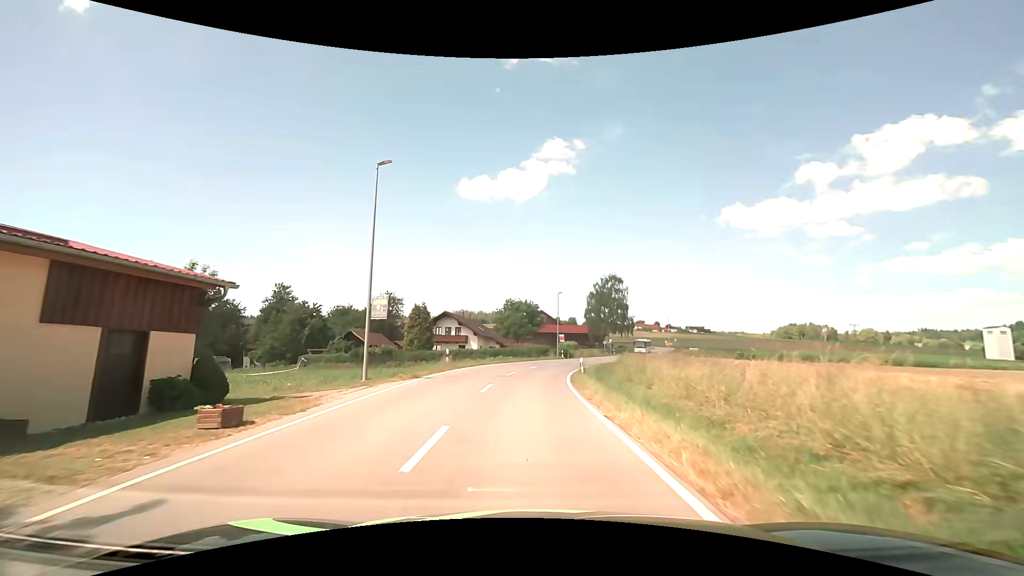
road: secondary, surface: asphalt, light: Day
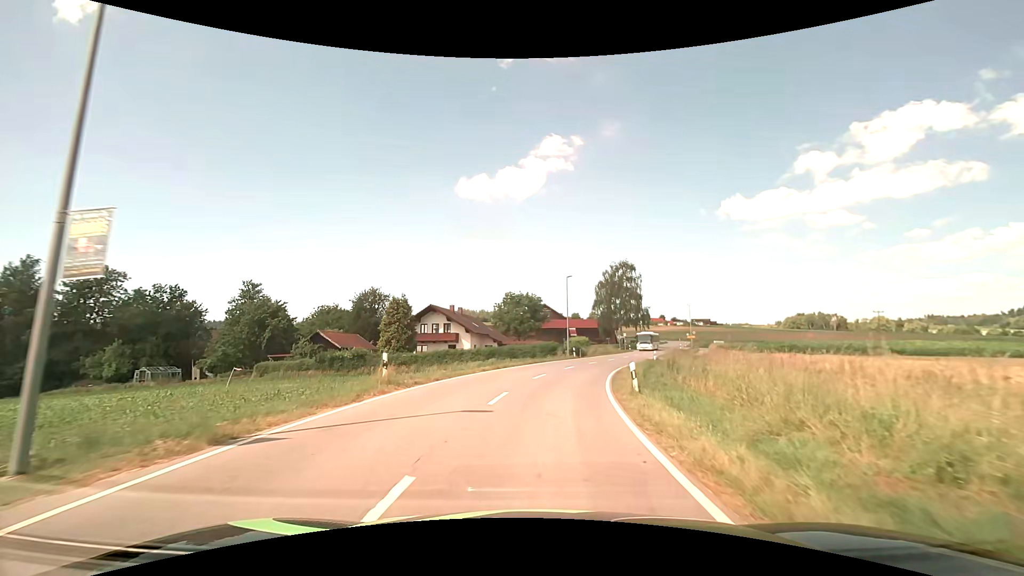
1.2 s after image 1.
(-0.1, +12.3) m; 0°
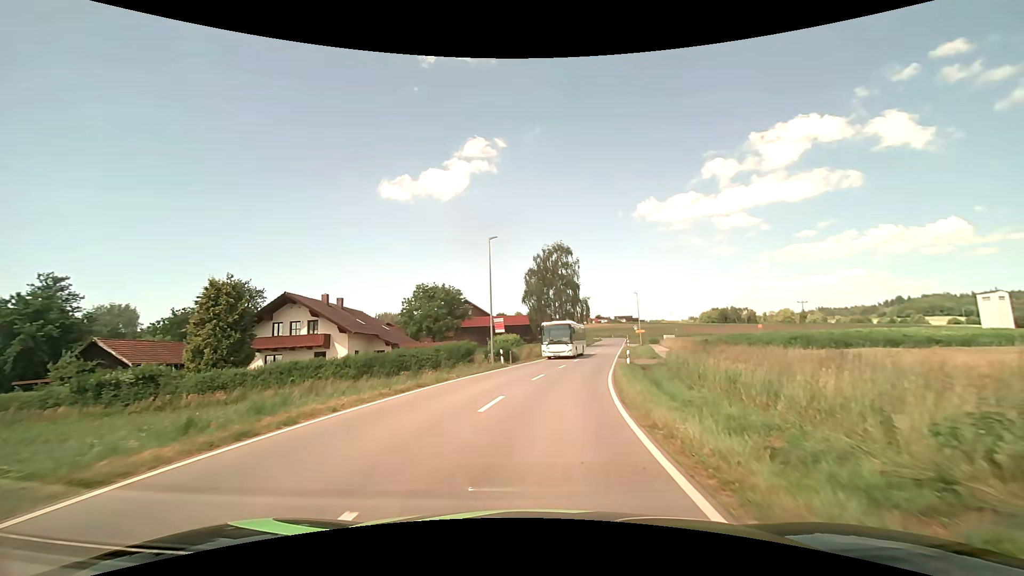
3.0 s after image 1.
(+1.1, +19.0) m; +8°
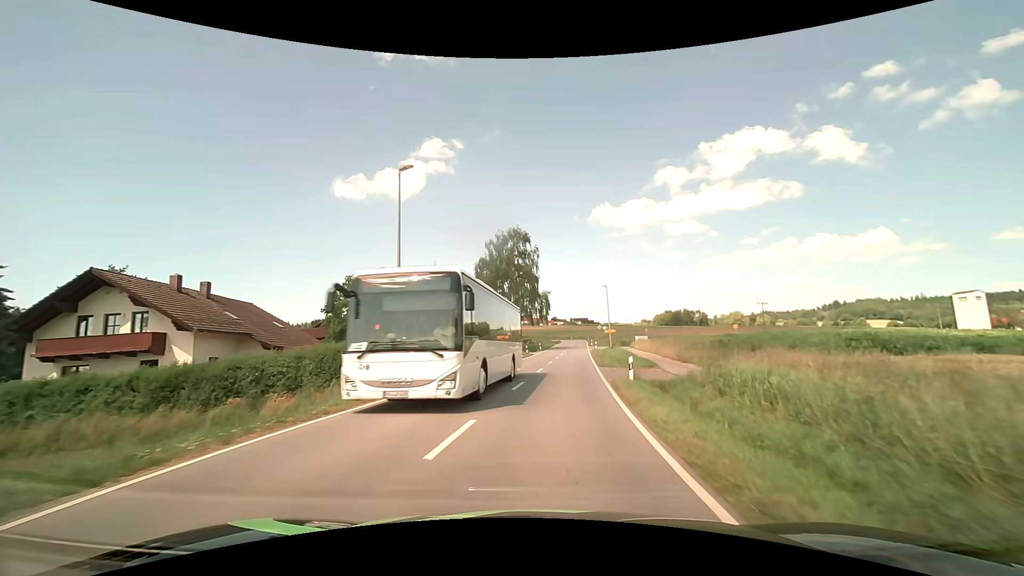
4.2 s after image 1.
(+0.6, +13.0) m; +5°
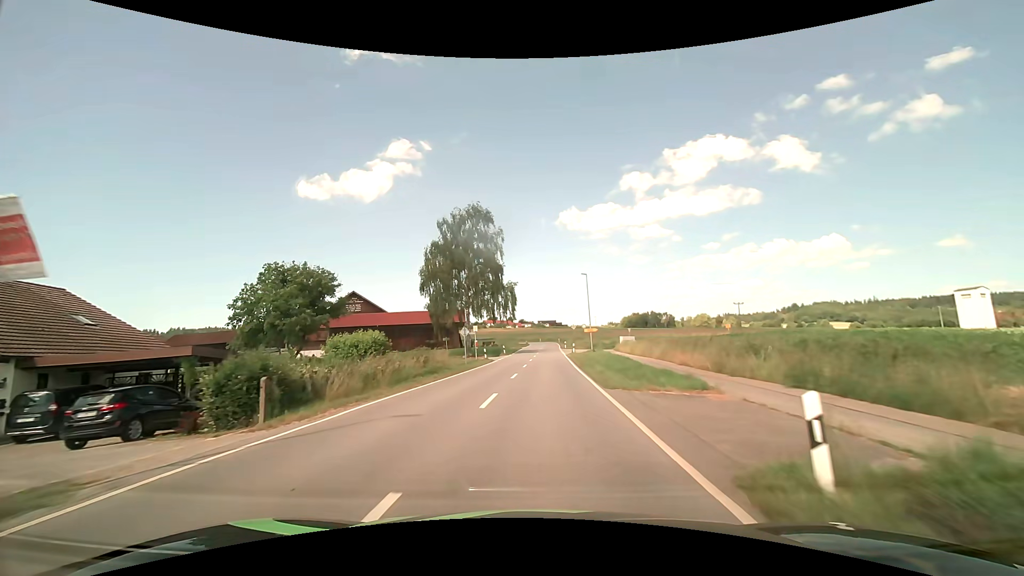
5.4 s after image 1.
(+0.6, +13.4) m; +4°
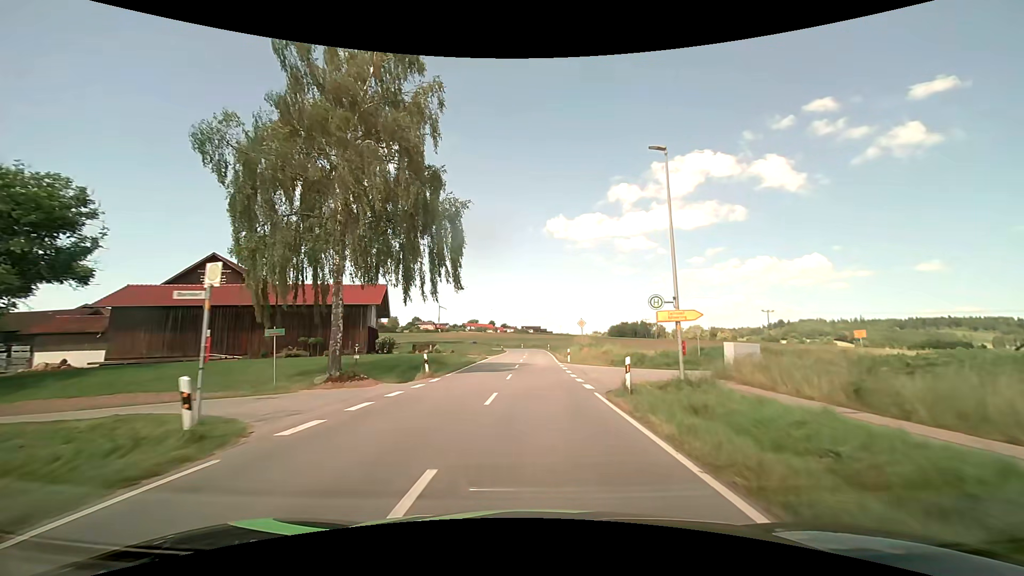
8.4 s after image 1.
(+0.7, +35.2) m; +2°
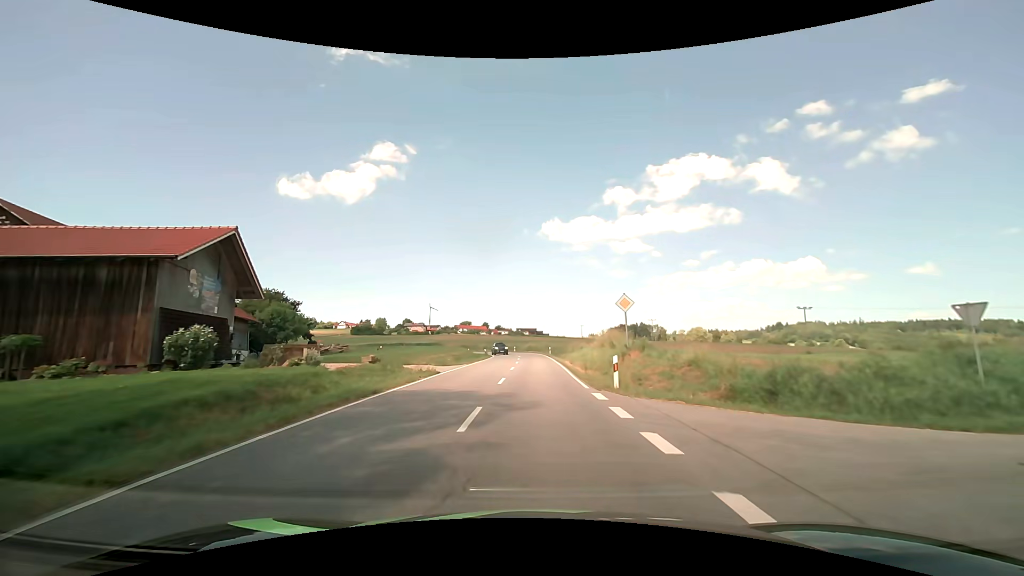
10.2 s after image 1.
(0.0, +22.0) m; +1°
